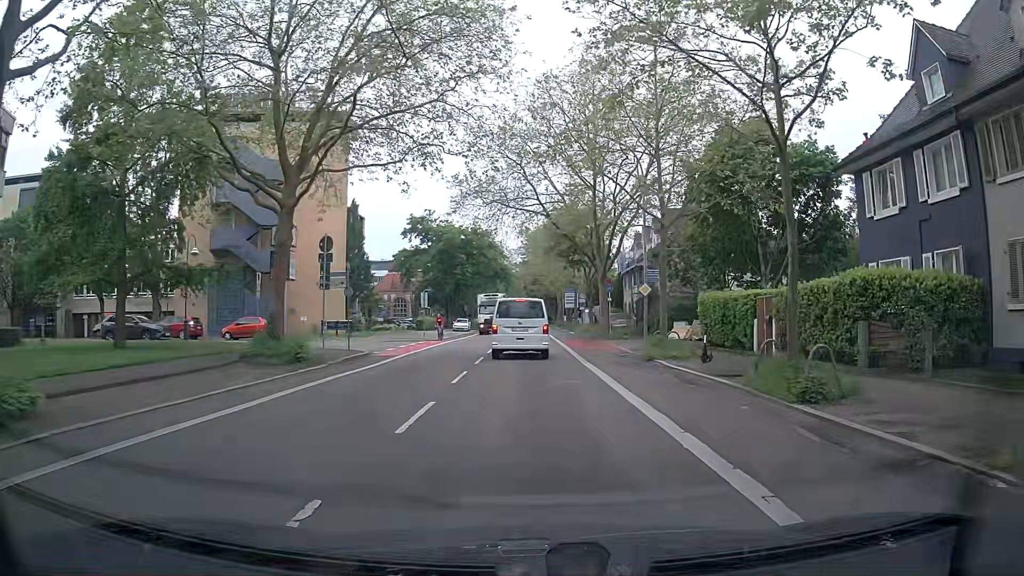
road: secondary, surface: asphalt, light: Day
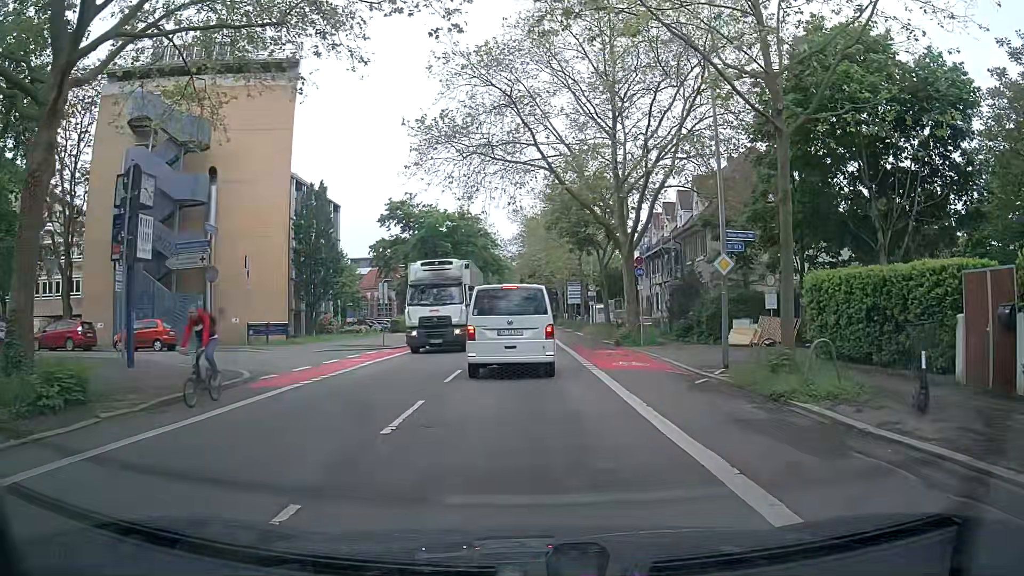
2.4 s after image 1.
(-0.1, +12.3) m; -1°
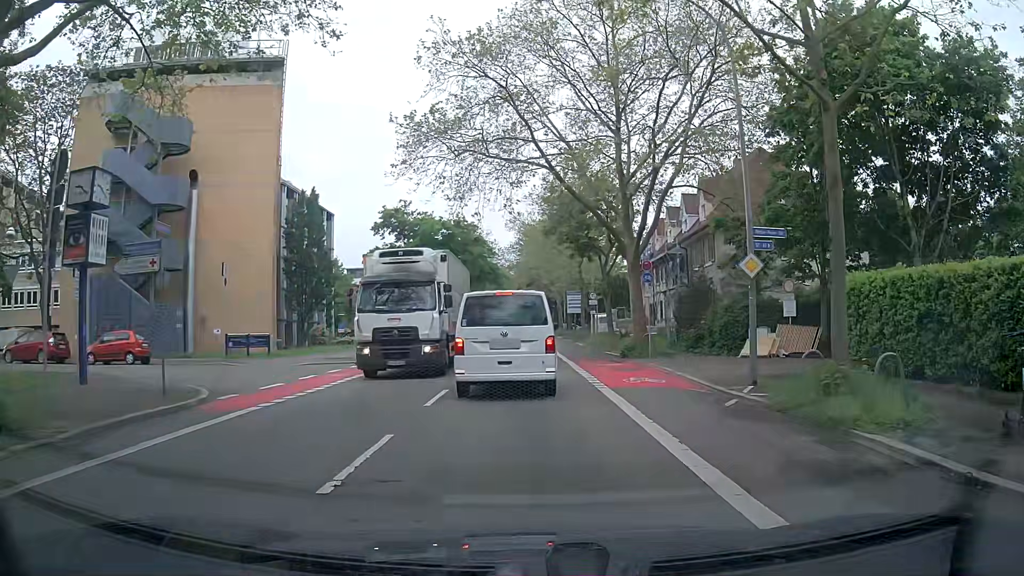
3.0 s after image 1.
(0.0, +2.3) m; +2°
